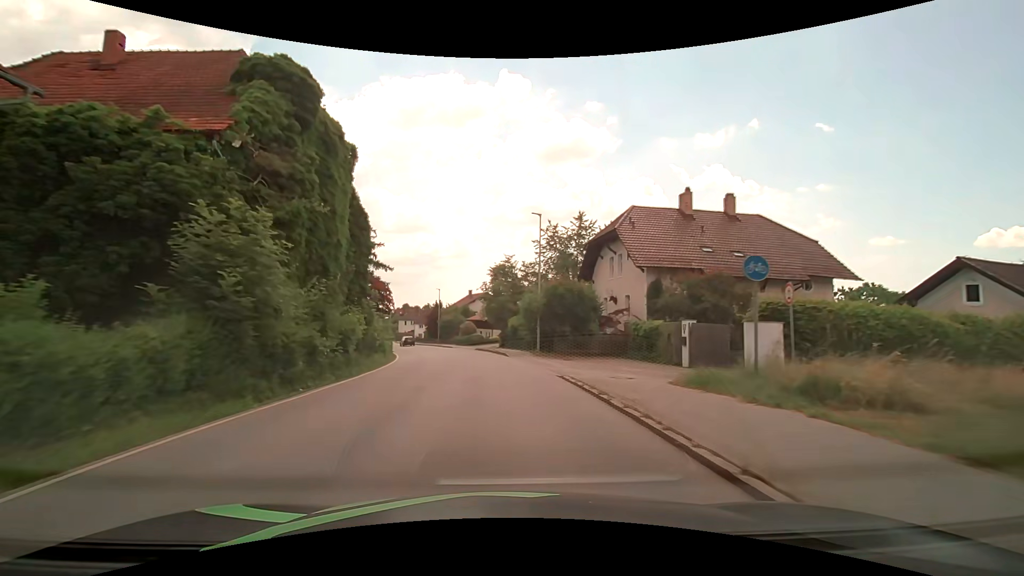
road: secondary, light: Day
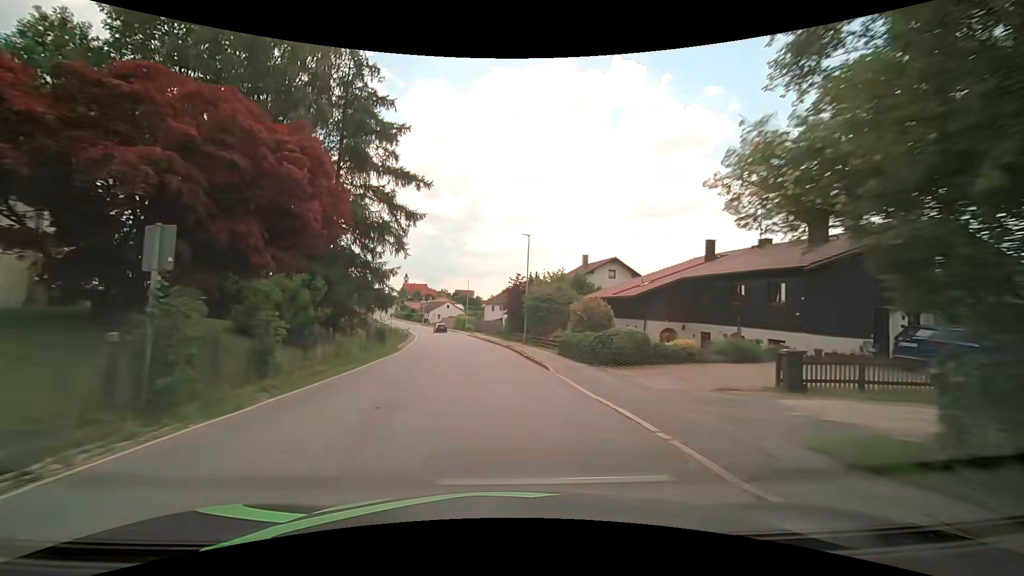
(-3.5, +38.7) m; -12°
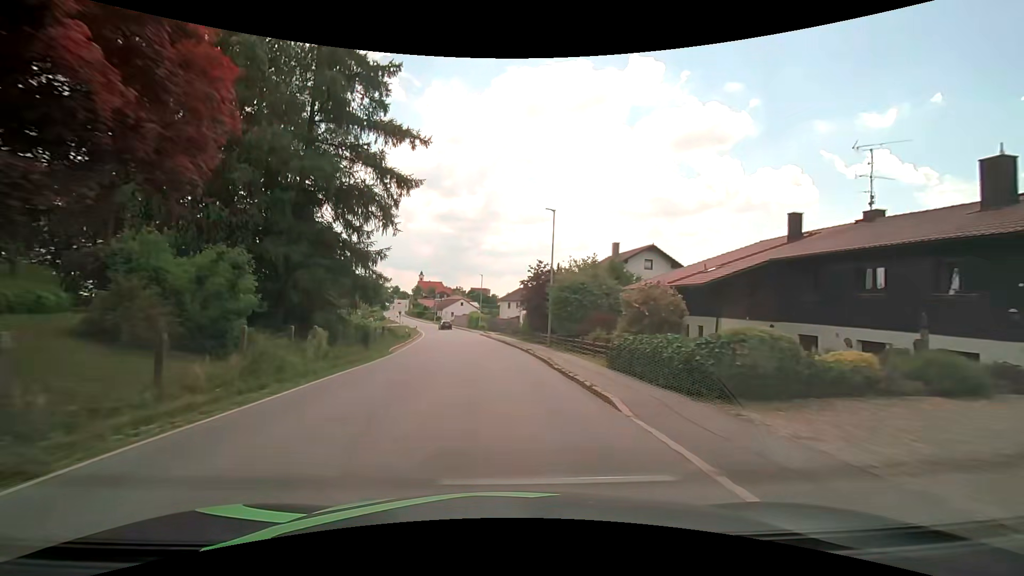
(-0.1, +7.8) m; -2°
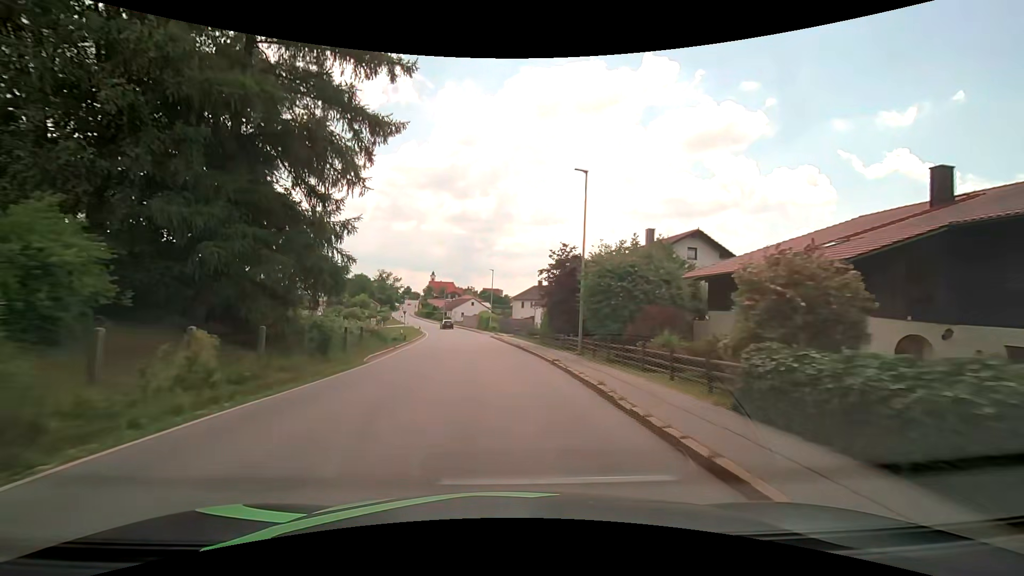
(0.0, +7.8) m; -1°
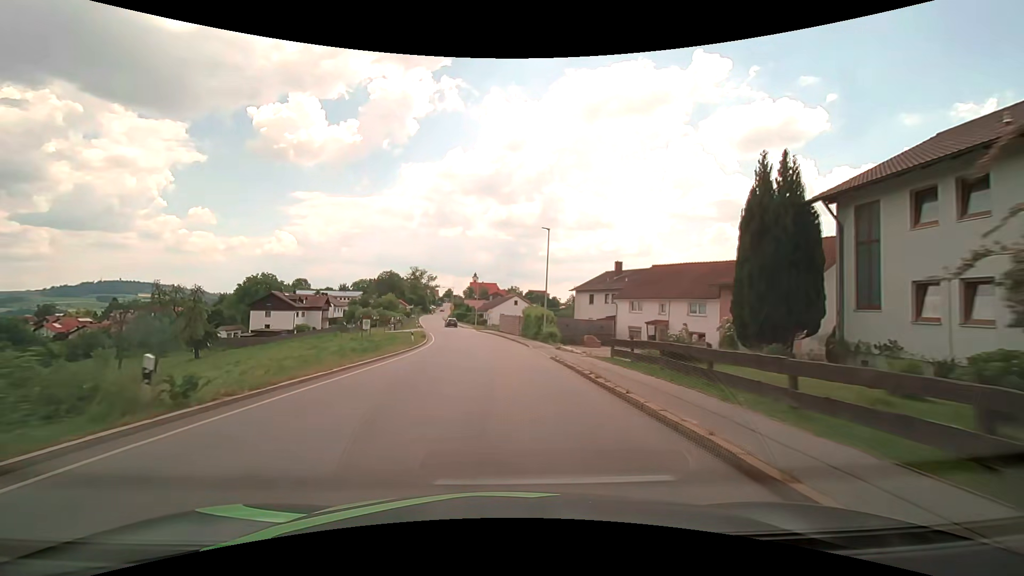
(-1.3, +30.8) m; -5°
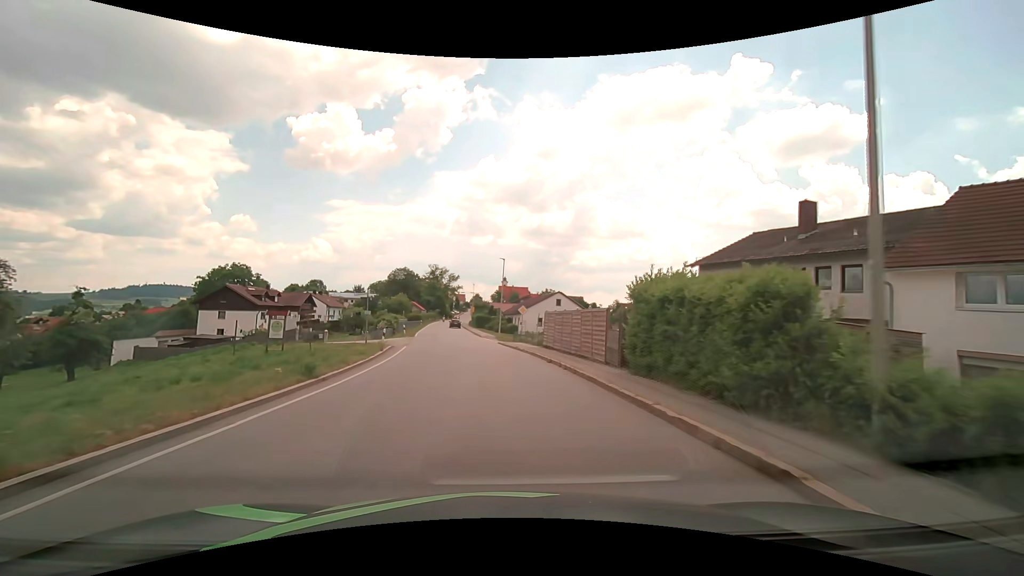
(-1.1, +30.4) m; -4°
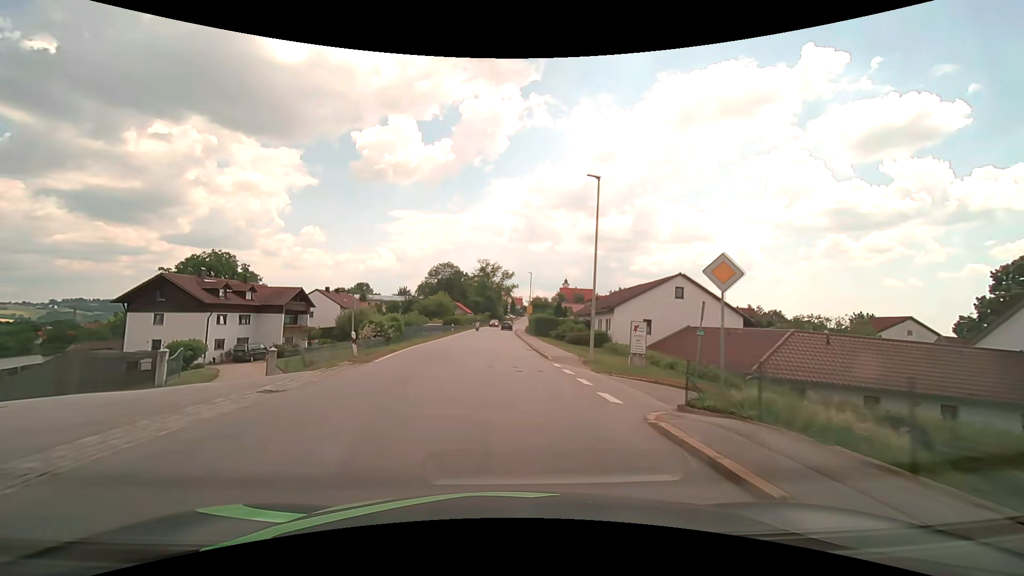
(-1.6, +30.2) m; -6°
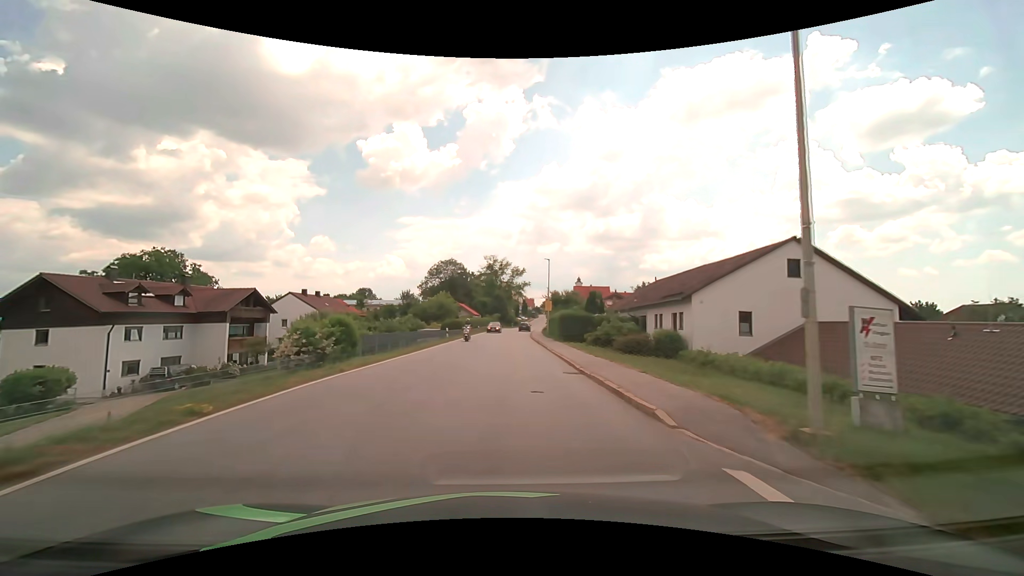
(-0.2, +15.1) m; -1°
